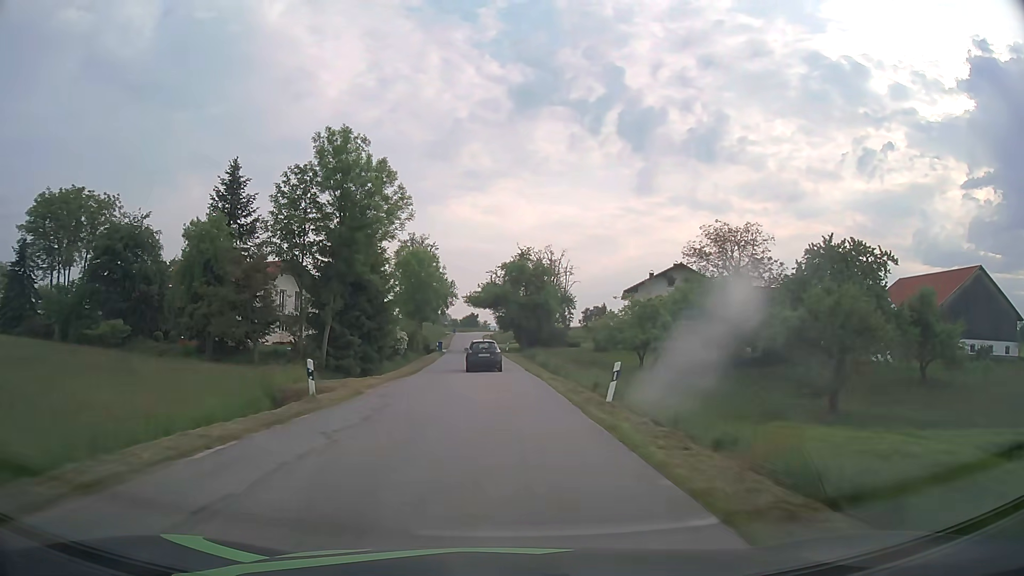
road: tertiary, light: Day
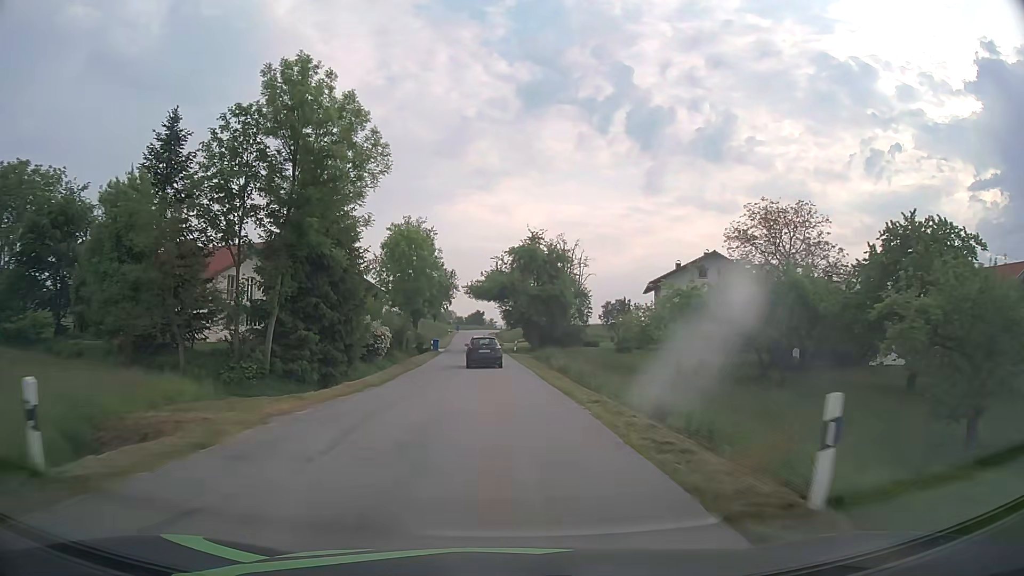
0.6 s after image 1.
(0.0, +10.2) m; 0°
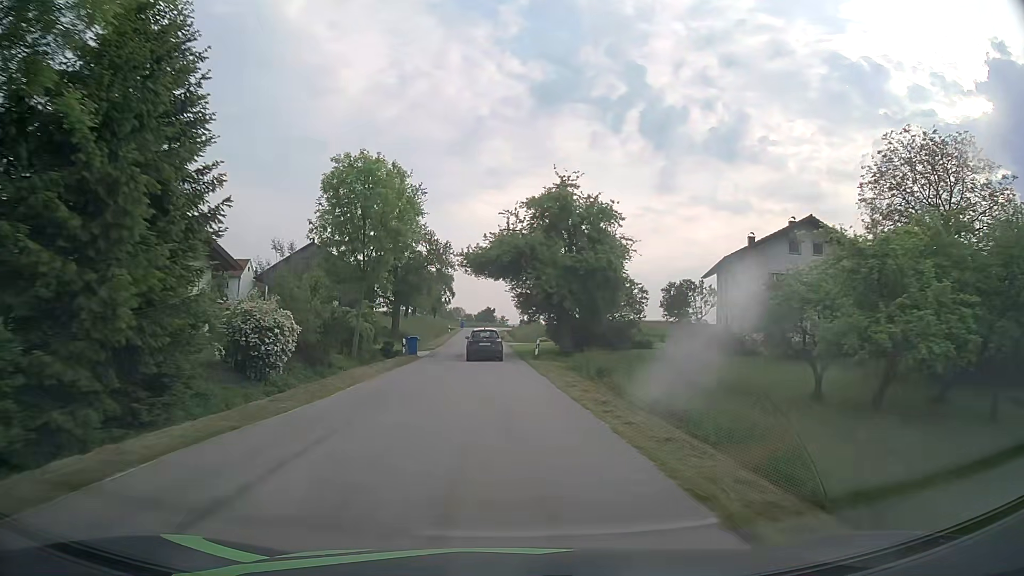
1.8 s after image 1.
(-0.2, +20.2) m; -1°
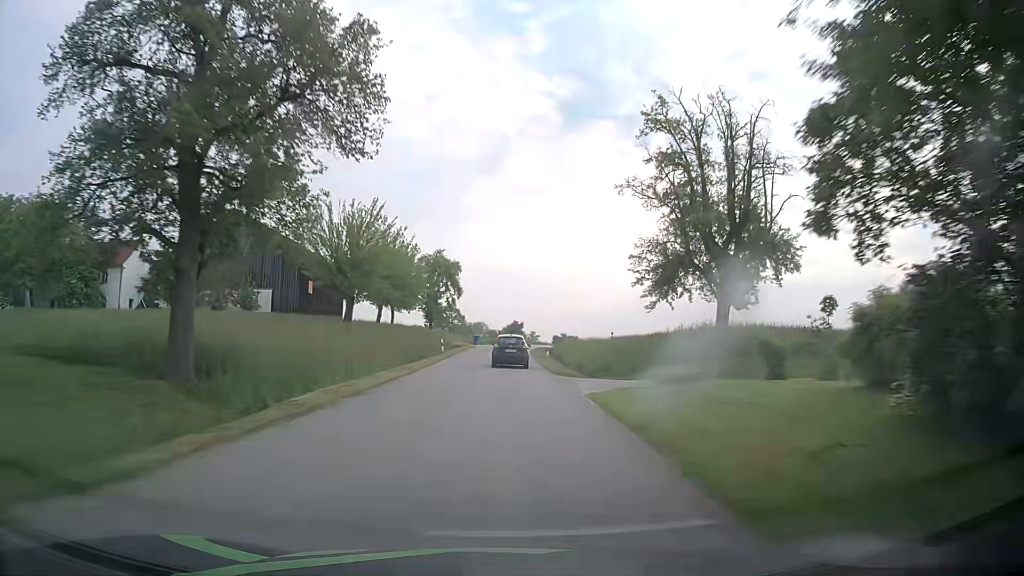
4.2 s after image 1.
(-1.2, +39.6) m; -3°
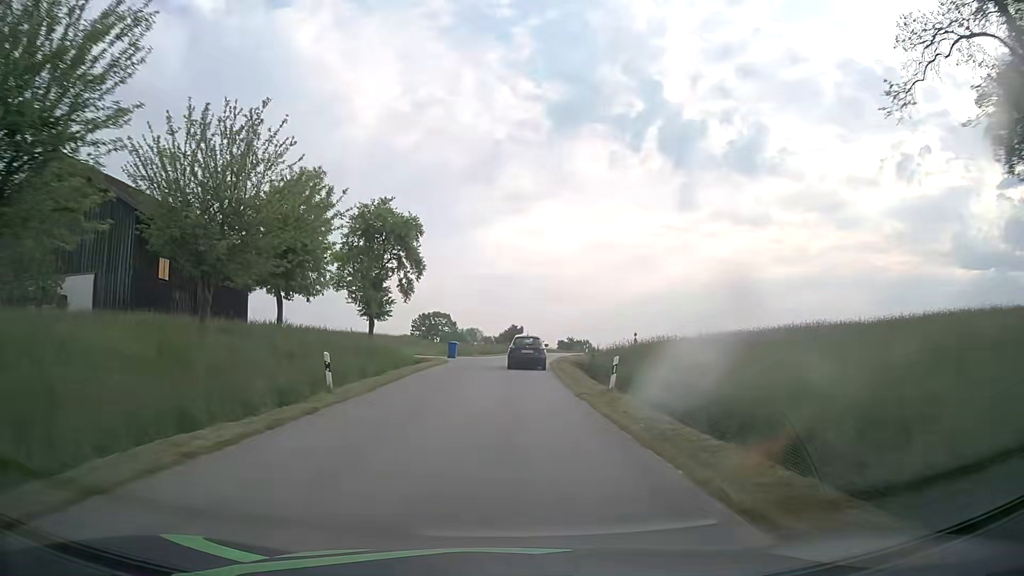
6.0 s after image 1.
(+0.1, +28.6) m; 0°
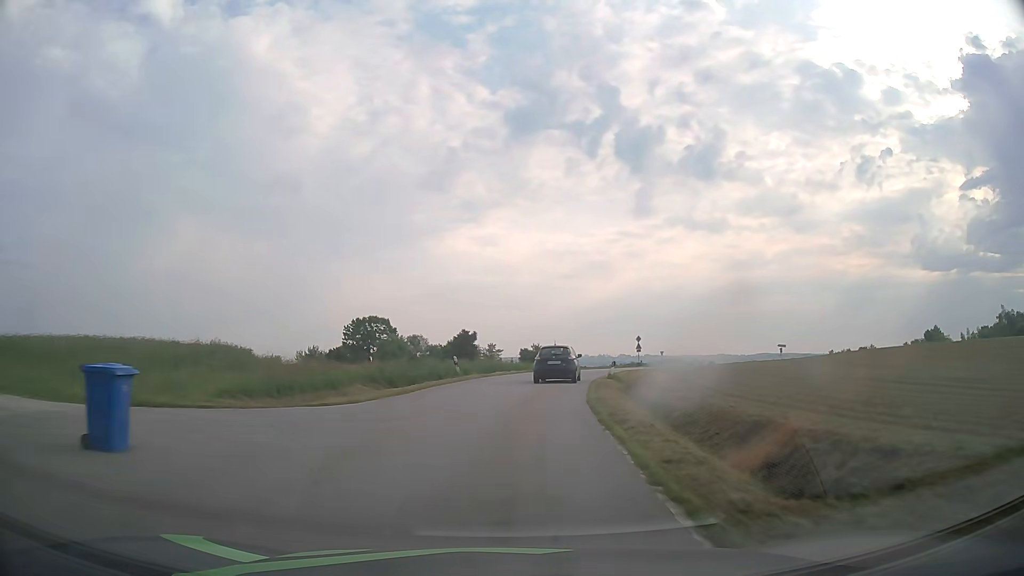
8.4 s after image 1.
(+1.0, +35.8) m; +3°
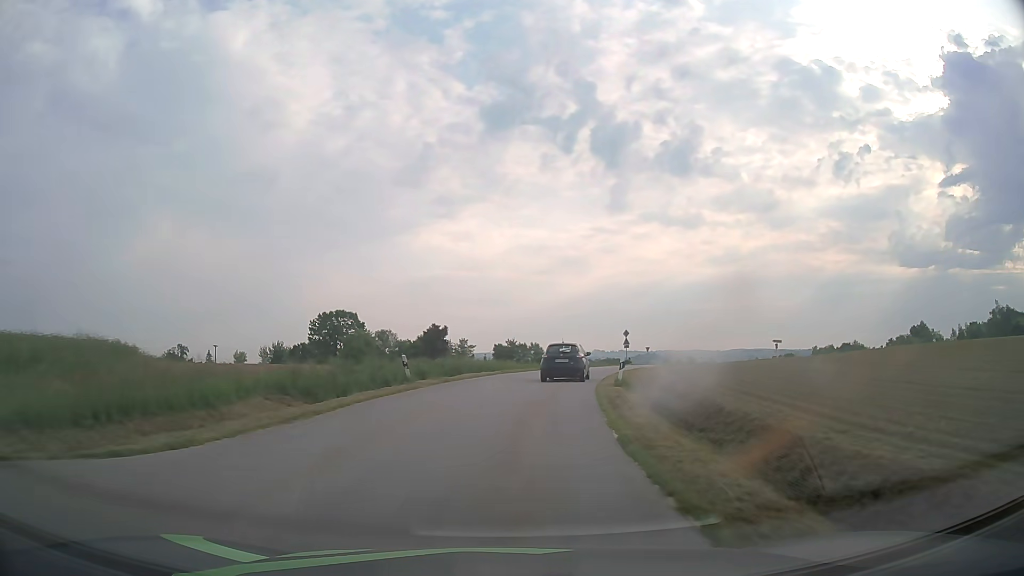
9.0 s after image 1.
(+0.2, +8.4) m; +3°
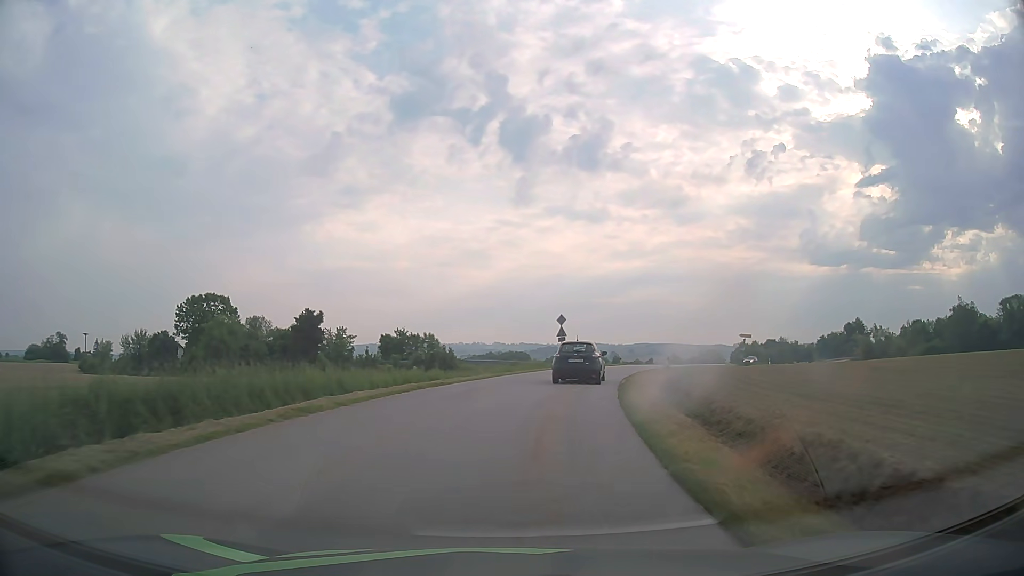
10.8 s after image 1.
(+1.4, +23.9) m; +8°
(0, +10) (+1, +20) (+4, +30) (+6, +39) (+10, +49) (+14, +58) (+18, +67) (+20, +76) (+14, +84) (+5, +89) m
